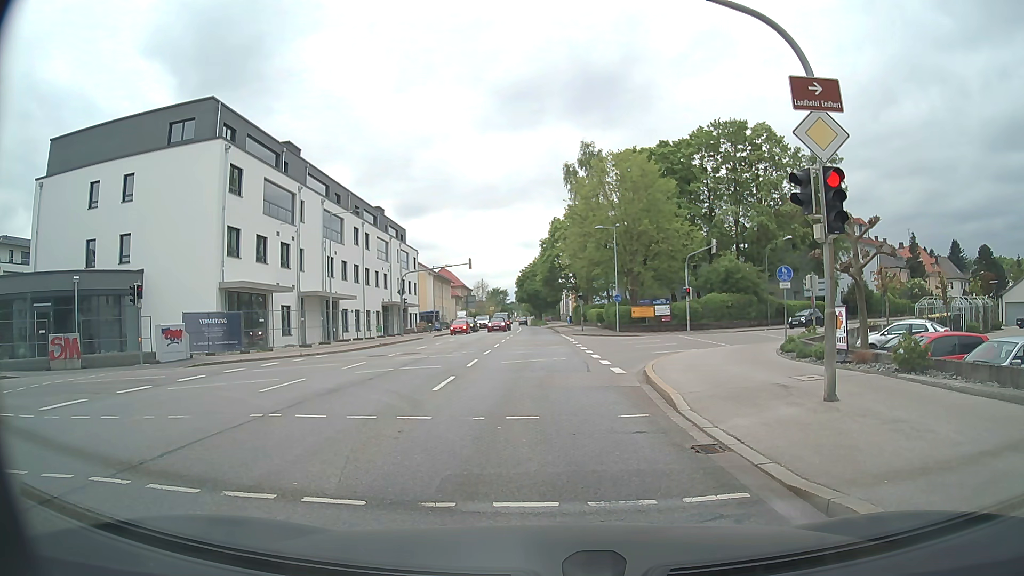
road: secondary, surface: asphalt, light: Day
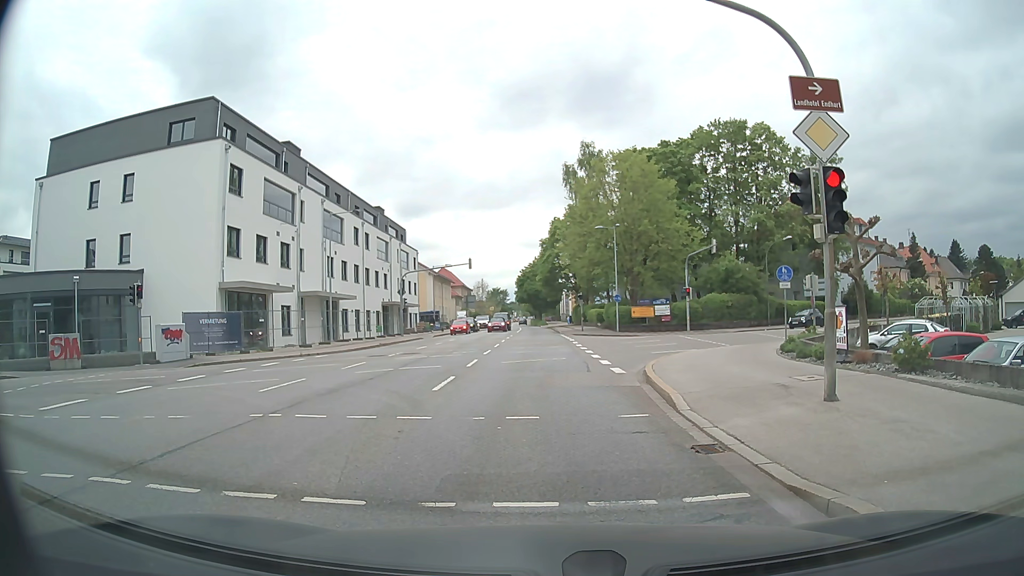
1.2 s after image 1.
(0.0, 0.0) m; 0°
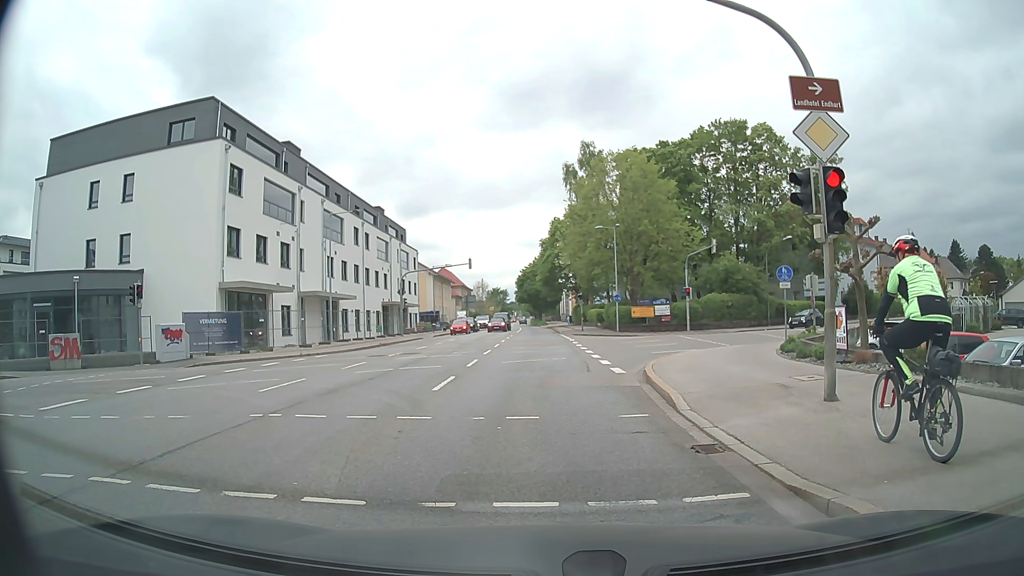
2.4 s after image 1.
(0.0, 0.0) m; 0°
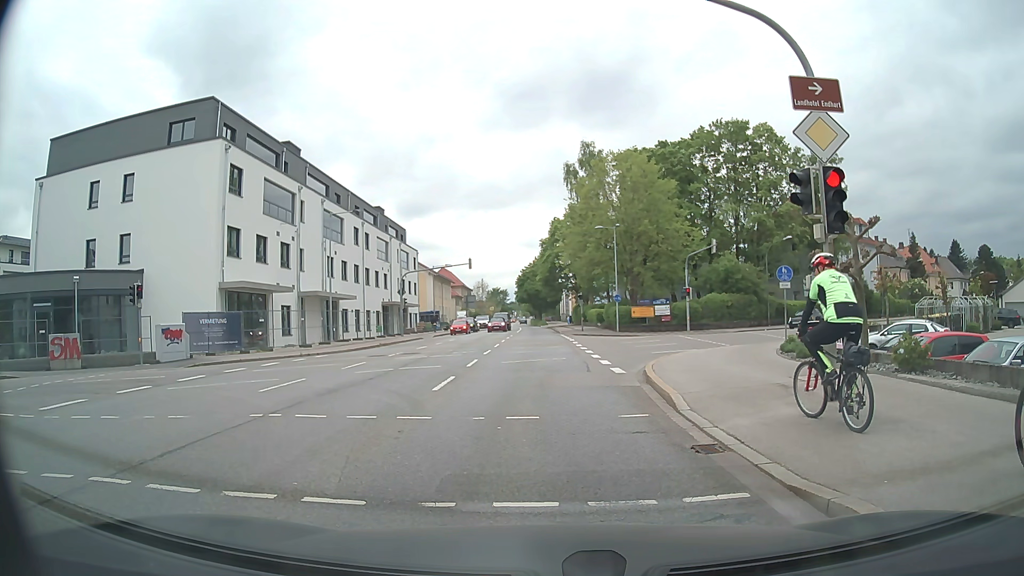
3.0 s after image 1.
(0.0, 0.0) m; 0°
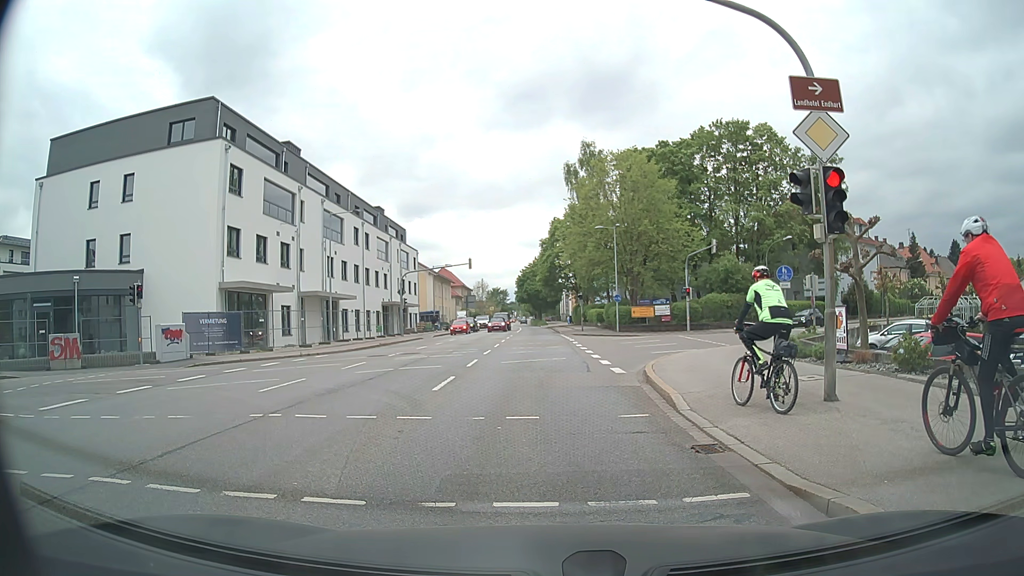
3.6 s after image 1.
(0.0, 0.0) m; 0°
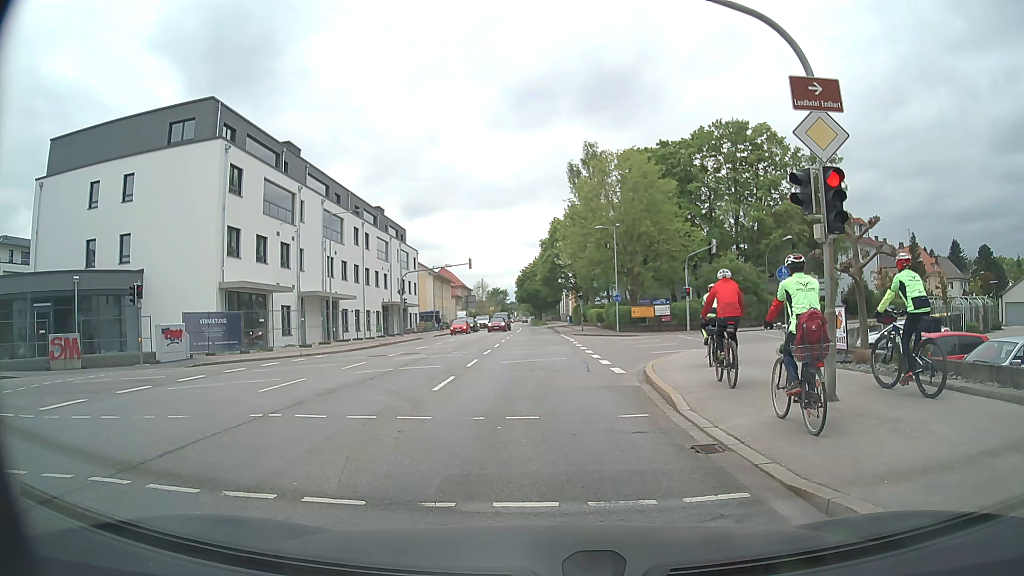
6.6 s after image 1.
(0.0, 0.0) m; 0°
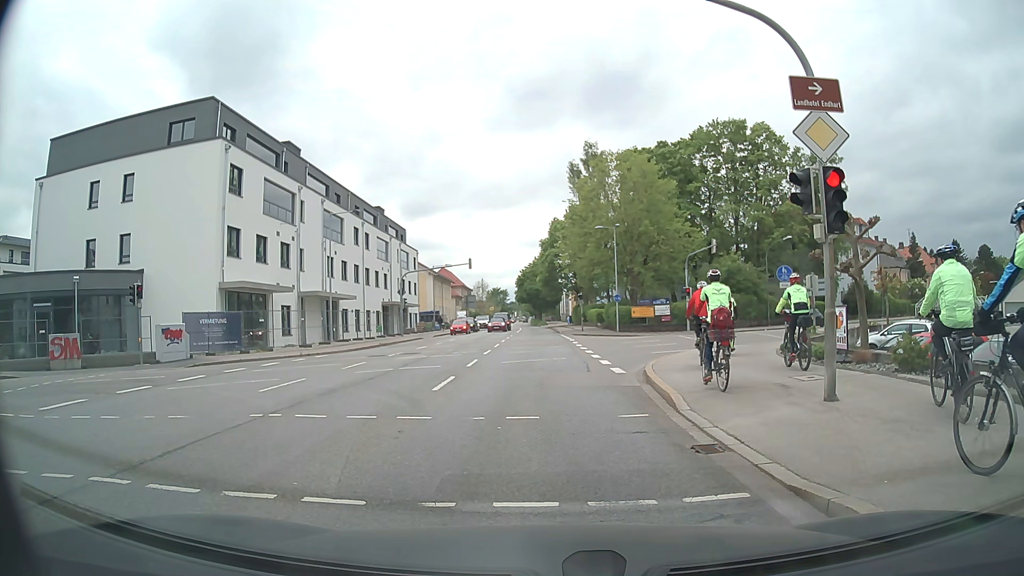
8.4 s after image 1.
(0.0, 0.0) m; 0°
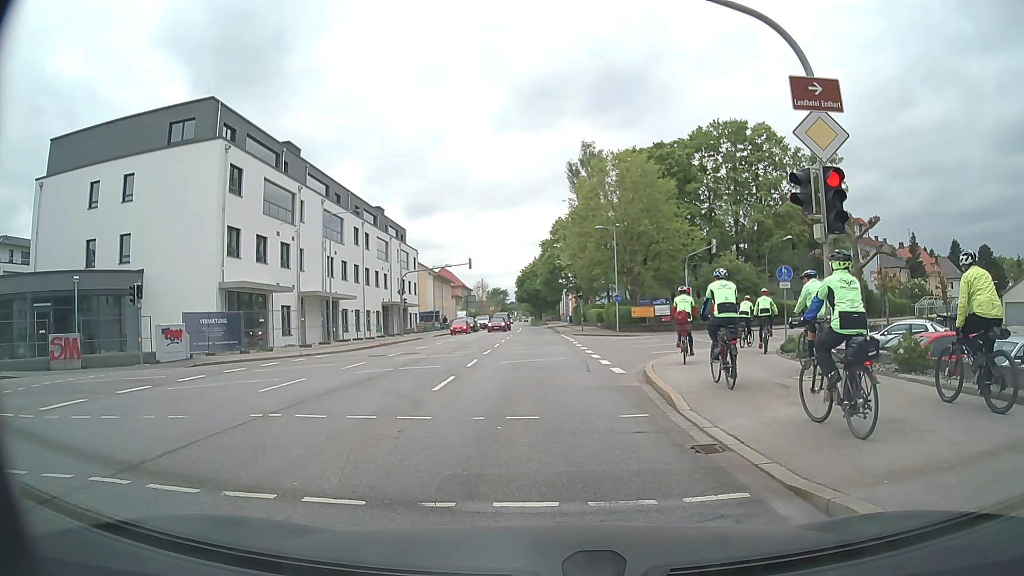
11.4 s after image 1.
(0.0, 0.0) m; 0°
